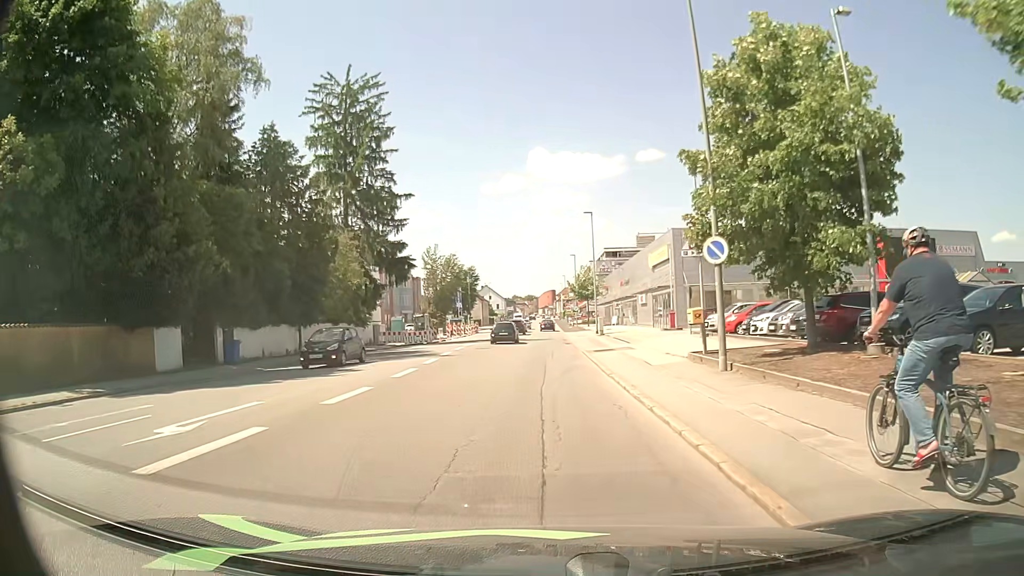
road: tertiary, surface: asphalt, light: Day
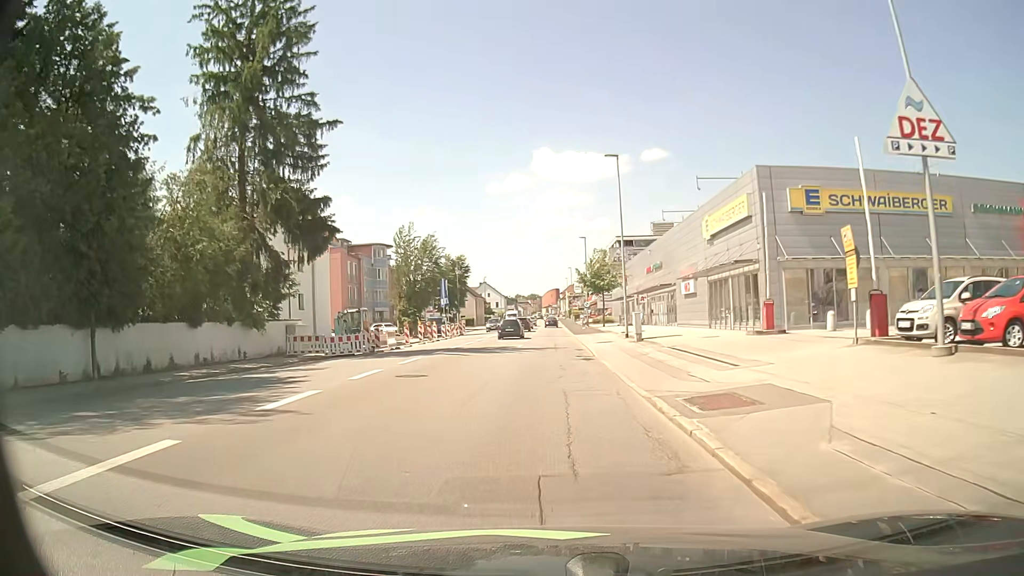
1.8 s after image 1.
(-0.1, +19.7) m; -1°
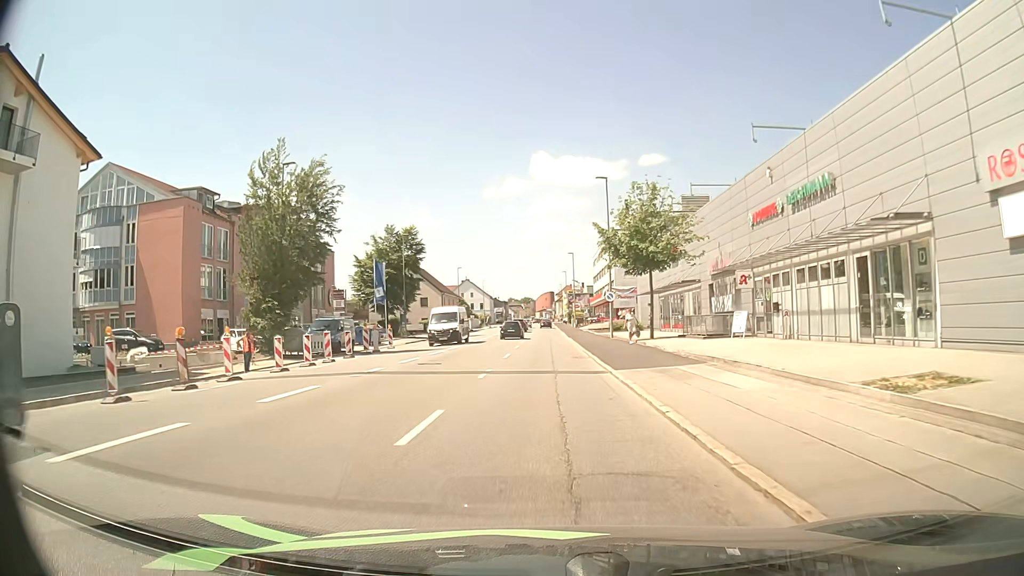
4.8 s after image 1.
(+0.2, +34.8) m; +1°
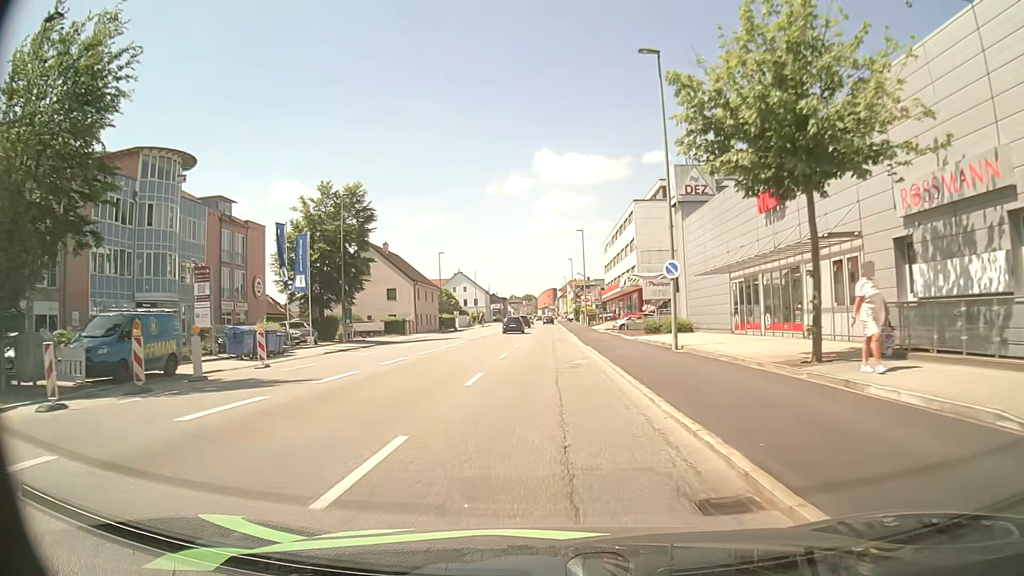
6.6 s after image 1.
(0.0, +21.1) m; 0°
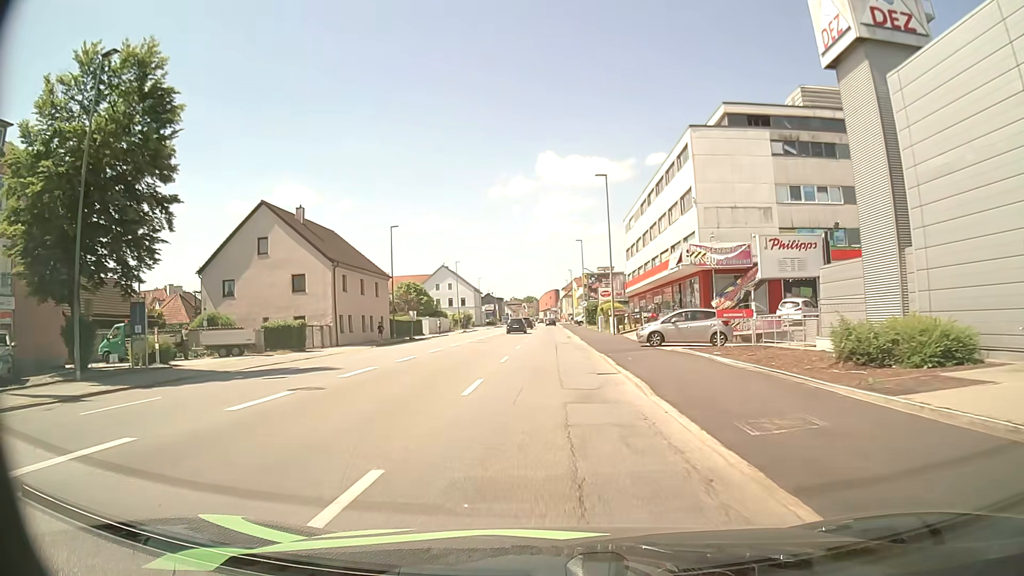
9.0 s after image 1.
(0.0, +28.6) m; 0°
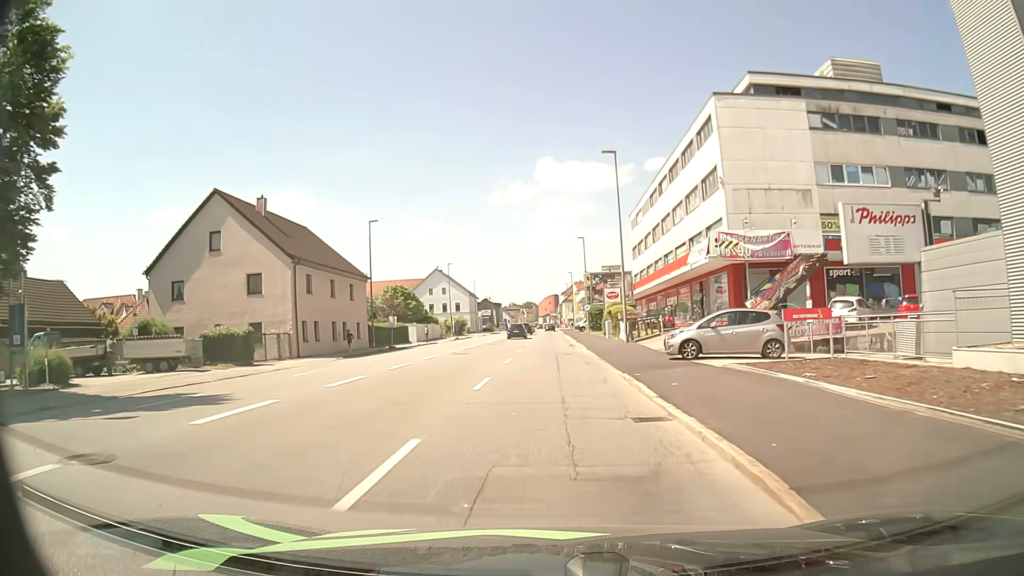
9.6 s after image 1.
(0.0, +7.2) m; 0°
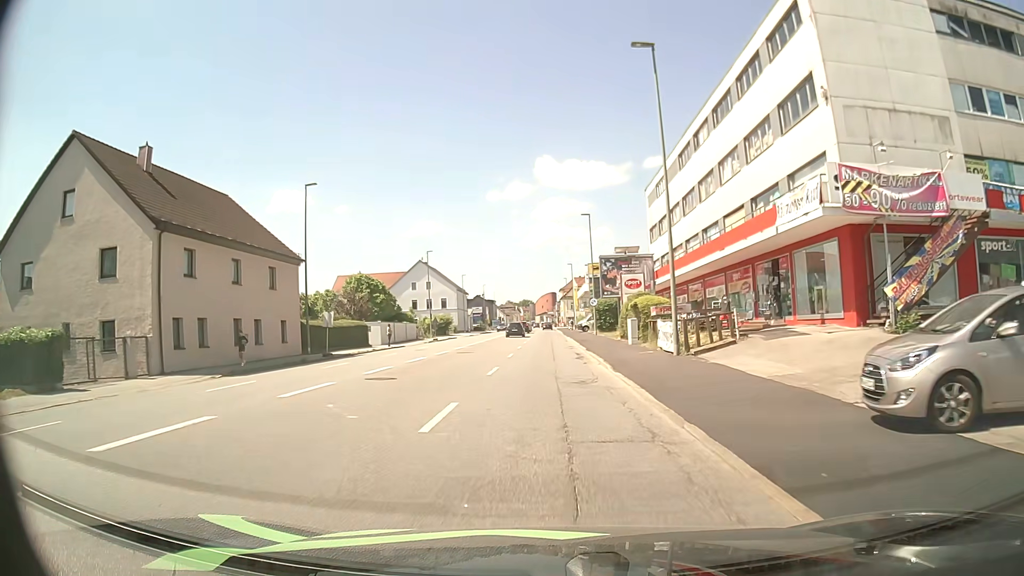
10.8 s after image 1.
(0.0, +14.6) m; 0°
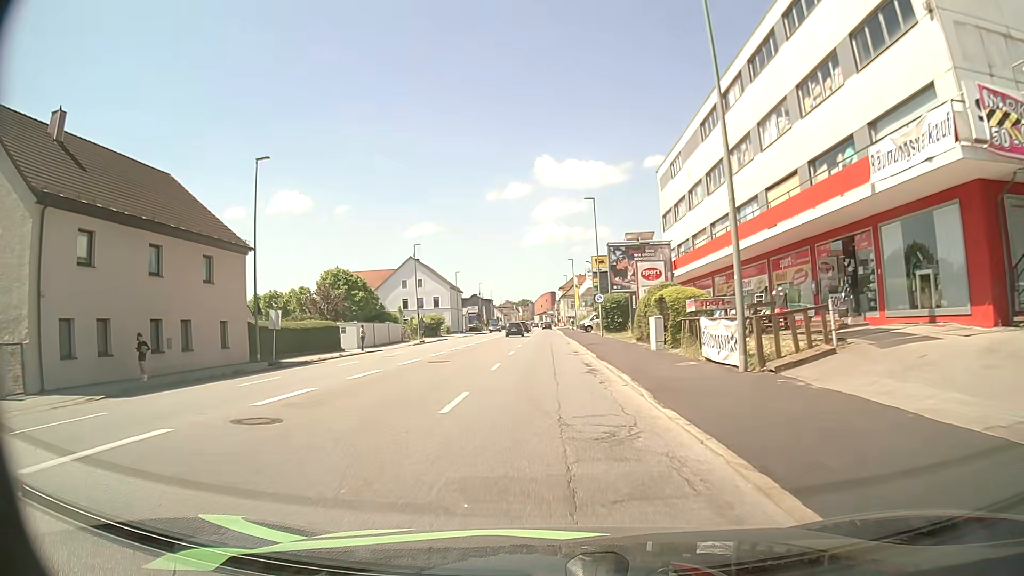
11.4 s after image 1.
(+0.1, +7.3) m; +1°
(0, +10) (0, +20) (0, +30) (0, +40) (0, +50) (0, +60) (-1, +70) (-1, +80) (-1, +90) (-1, +100) m
